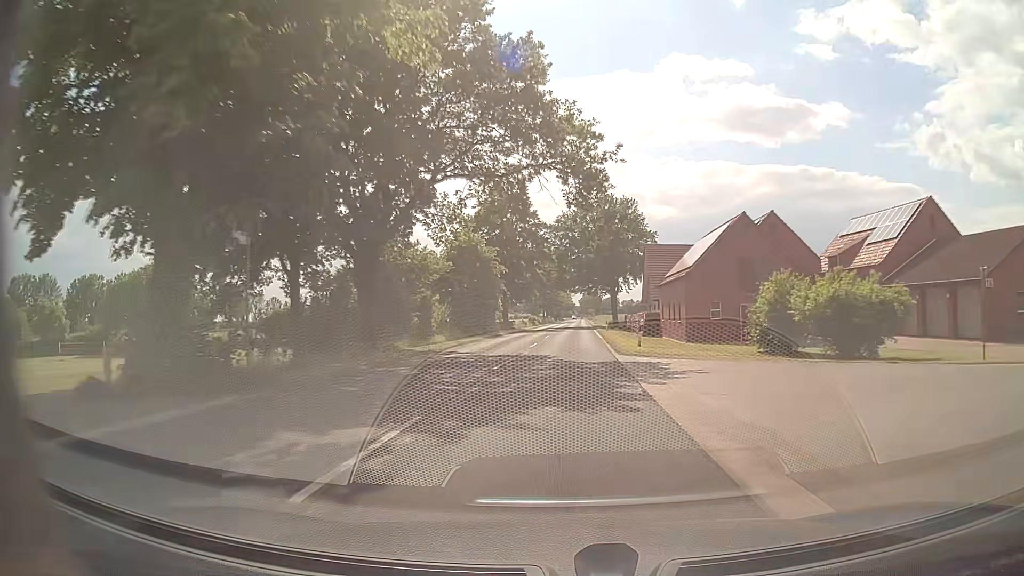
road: secondary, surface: asphalt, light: Day
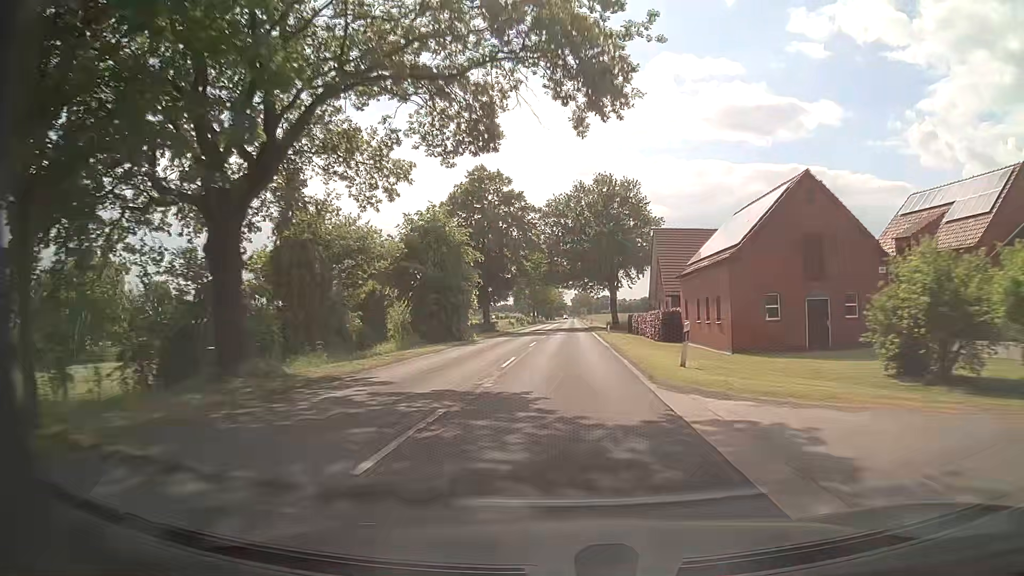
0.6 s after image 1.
(+0.1, +11.1) m; +1°
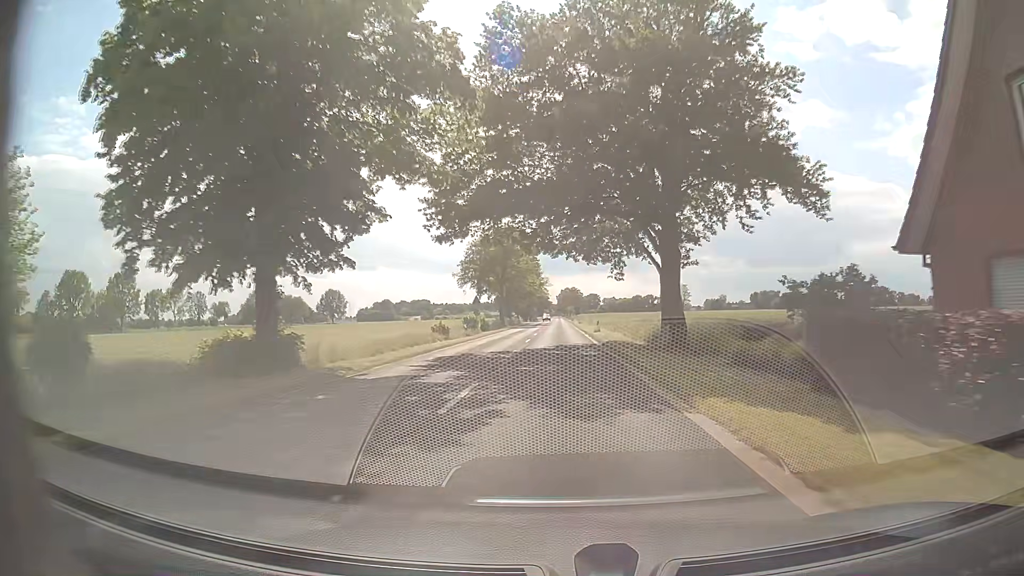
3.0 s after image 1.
(+0.6, +44.4) m; +1°
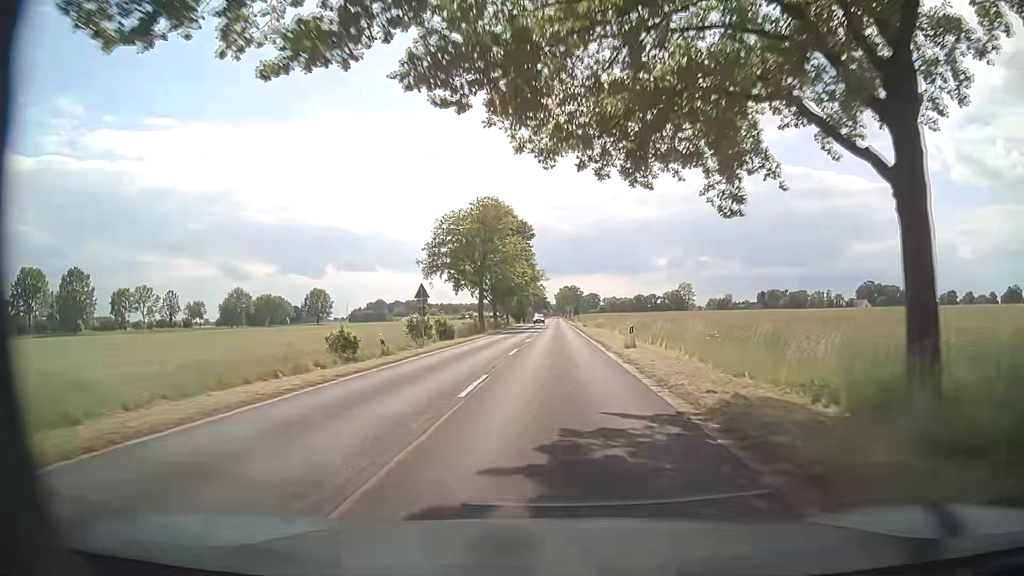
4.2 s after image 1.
(+0.1, +22.3) m; 0°
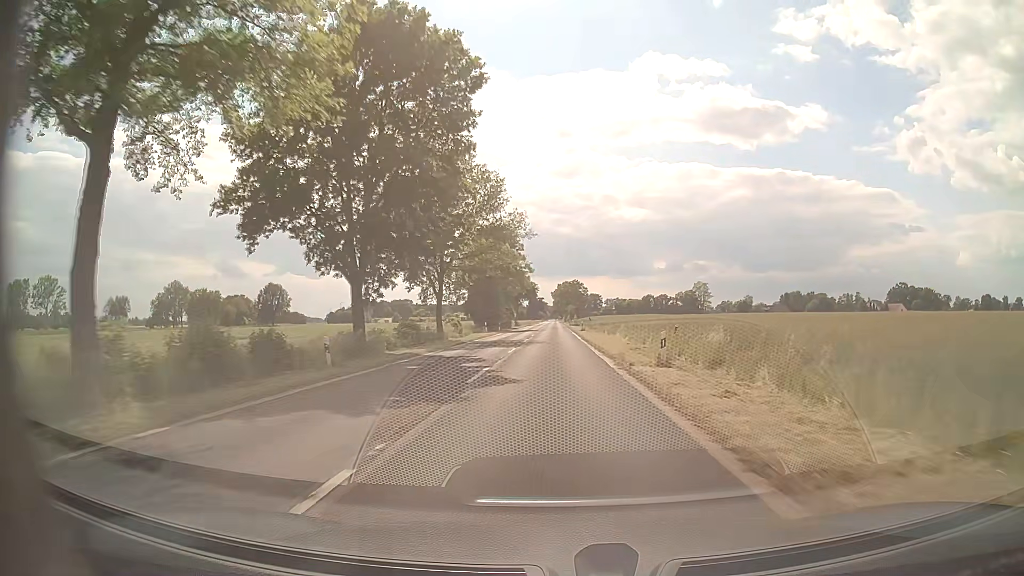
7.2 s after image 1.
(+0.7, +57.6) m; +1°
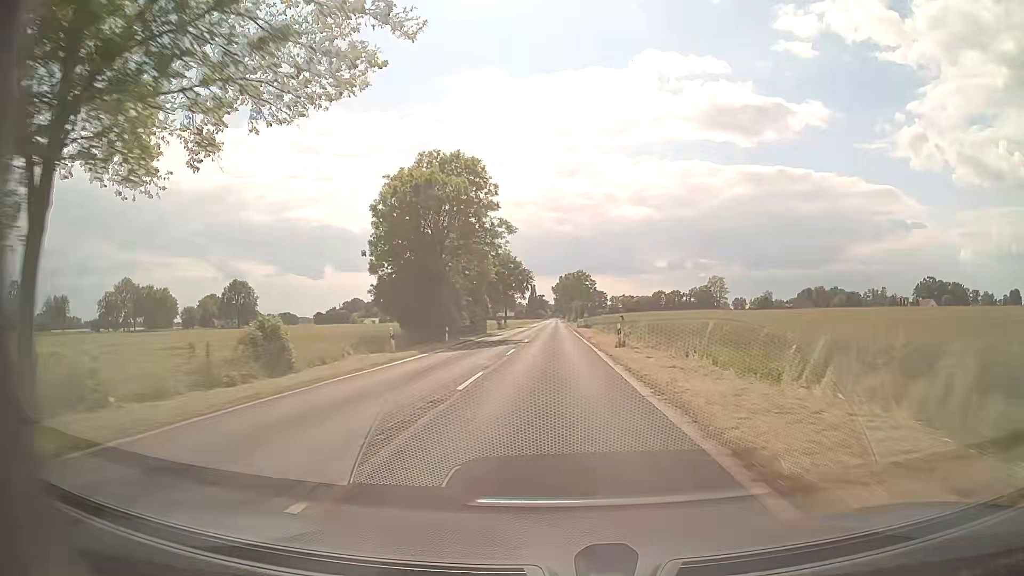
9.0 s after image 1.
(0.0, +37.8) m; 0°
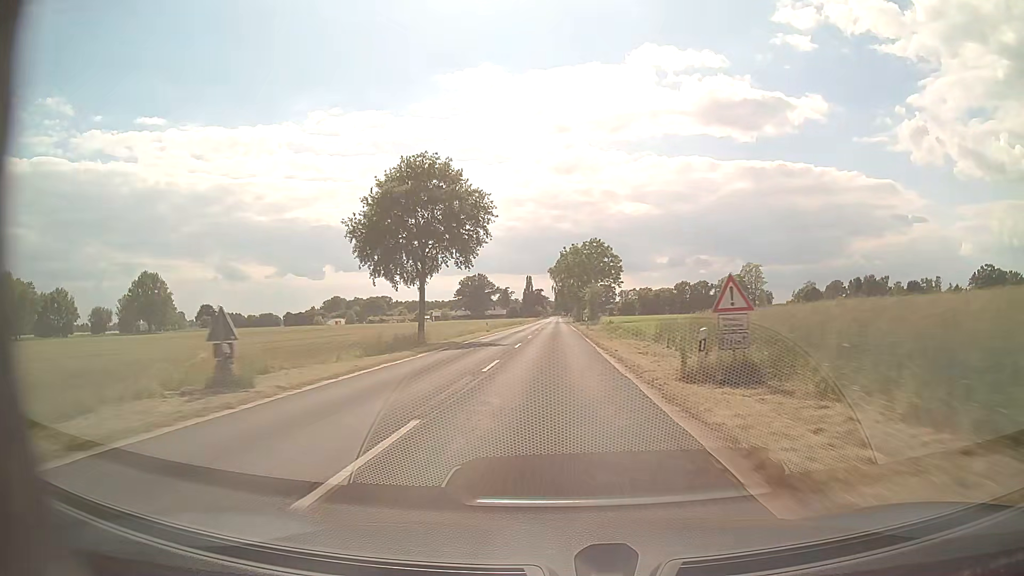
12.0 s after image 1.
(0.0, +68.5) m; 0°
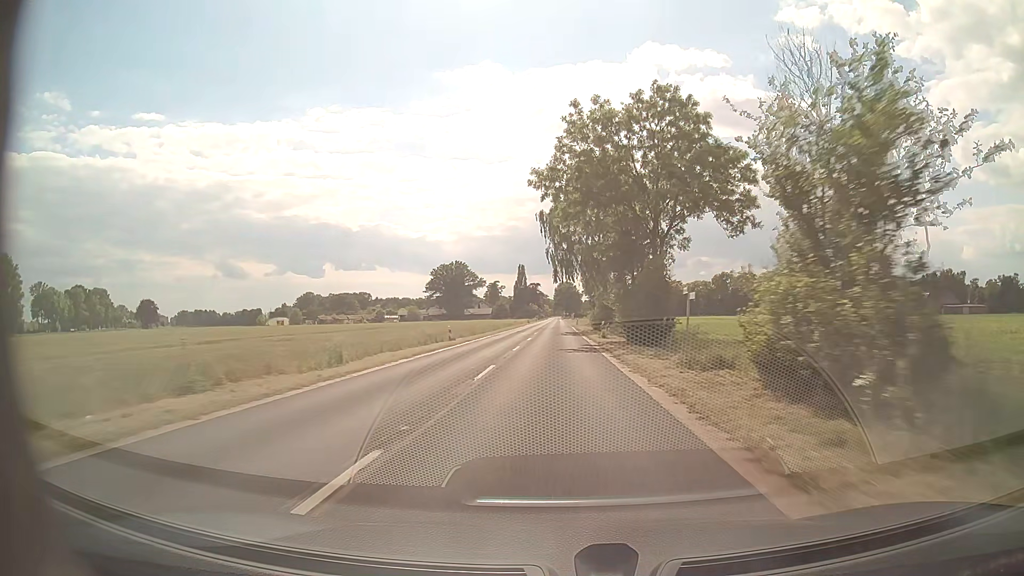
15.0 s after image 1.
(0.0, +74.3) m; 0°
(0, +10) (0, +20) (0, +30) (0, +40) (0, +50) (0, +60) (0, +70) (0, +80) (0, +90) (0, +100) m
